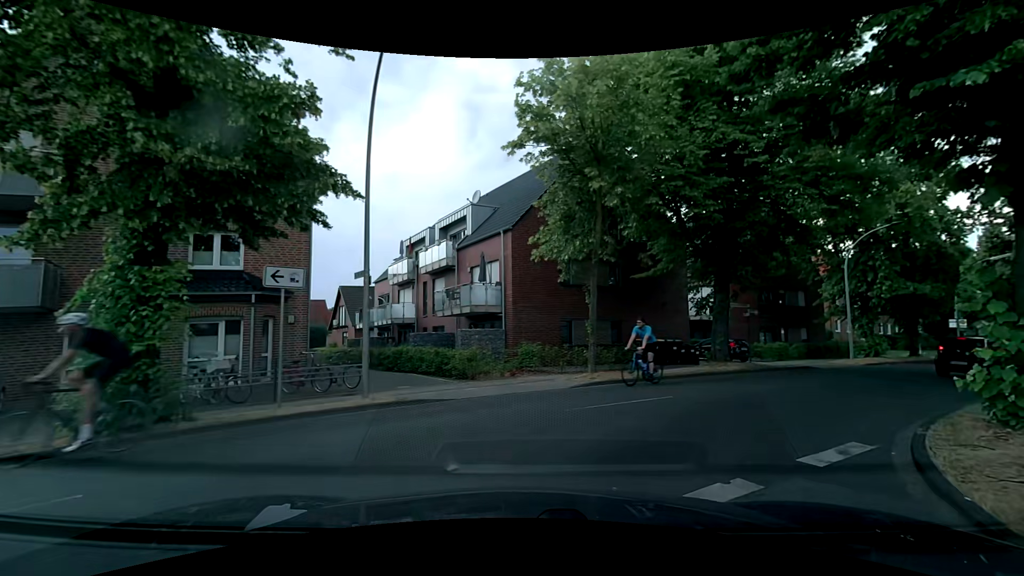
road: residential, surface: asphalt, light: Day
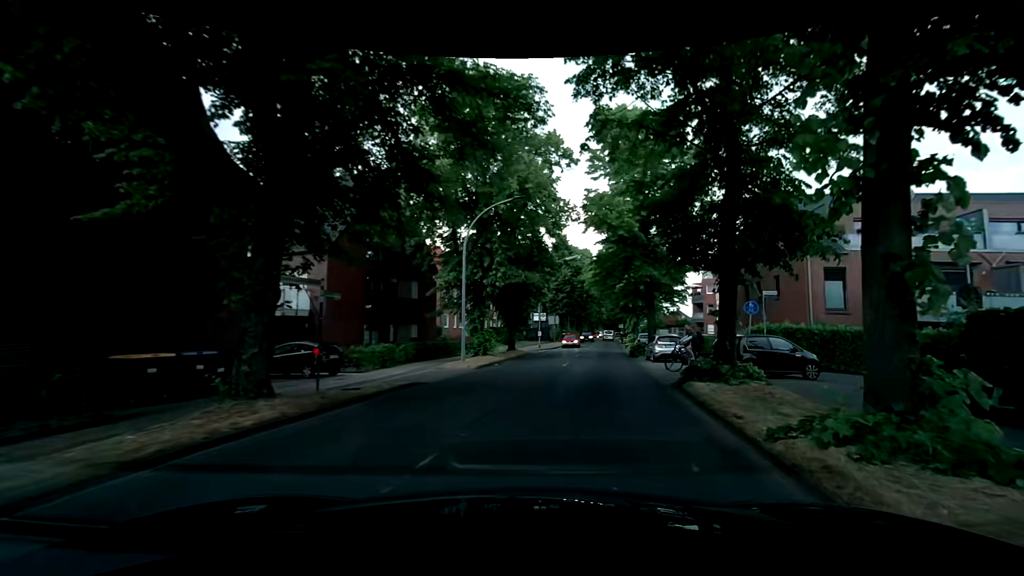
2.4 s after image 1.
(+4.5, +11.0) m; +41°
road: secondary
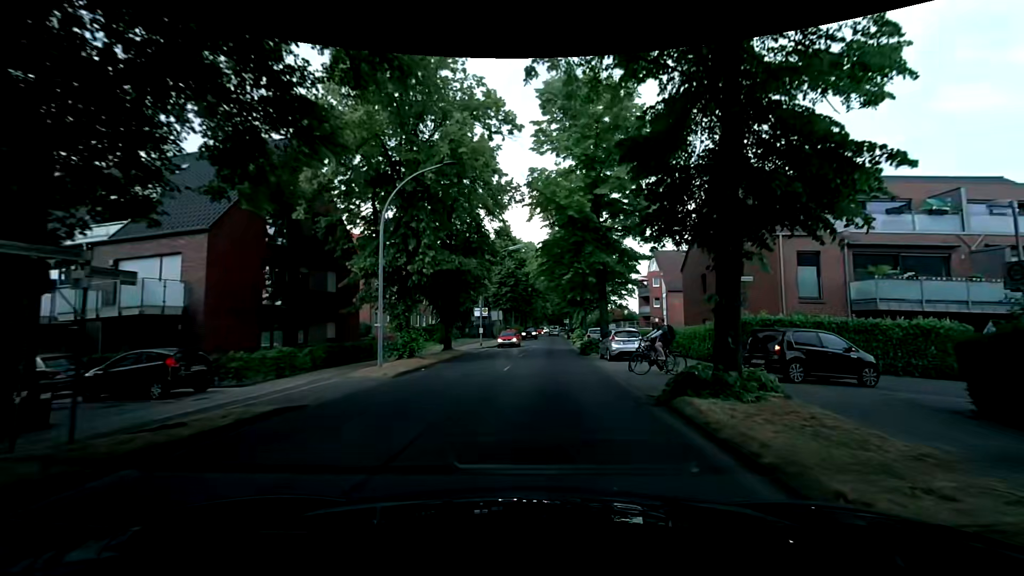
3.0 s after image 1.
(+0.3, +4.5) m; +7°
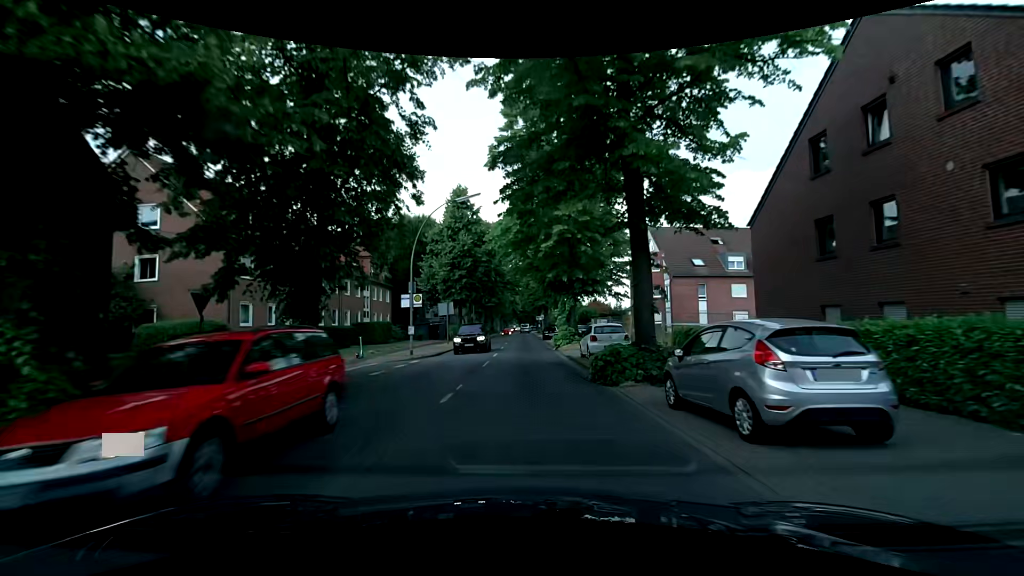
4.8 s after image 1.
(+0.5, +17.1) m; +3°
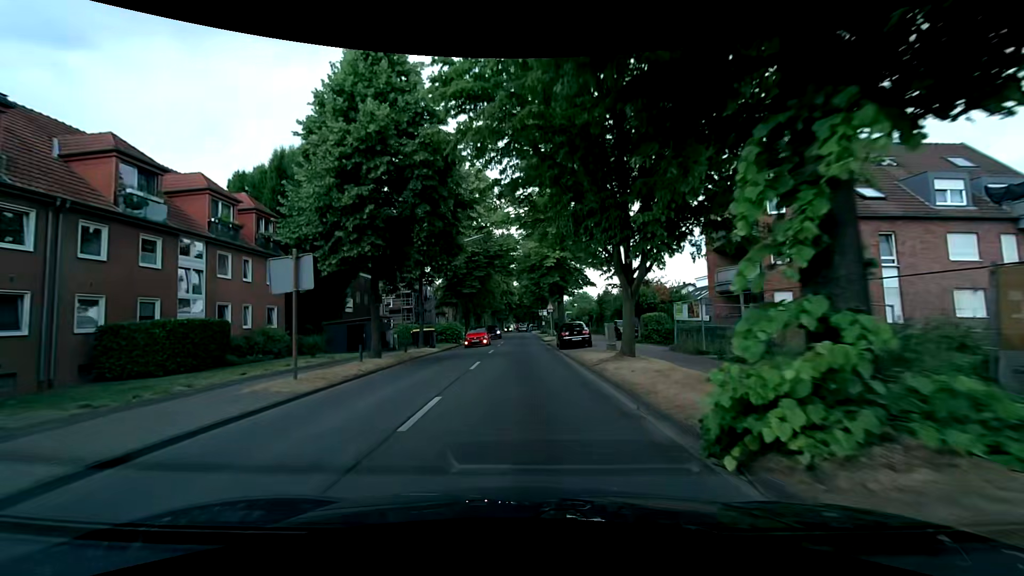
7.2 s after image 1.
(0.0, +27.3) m; 0°
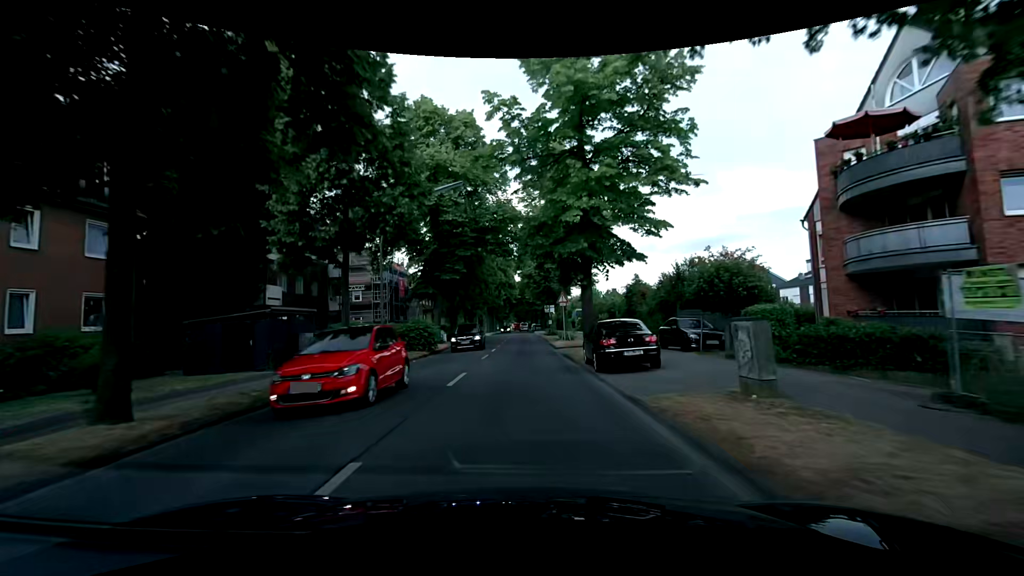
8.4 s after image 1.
(0.0, +13.6) m; 0°
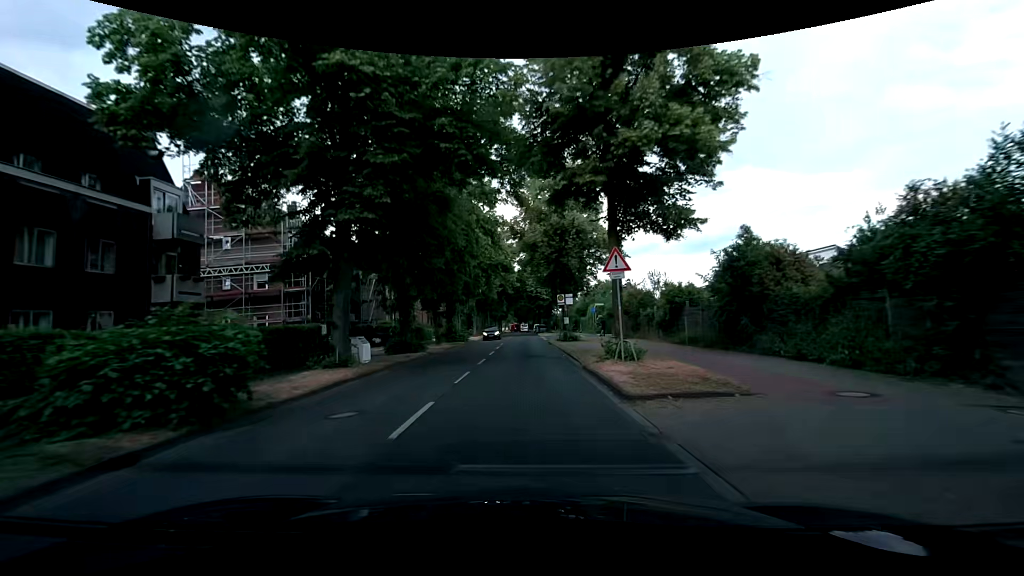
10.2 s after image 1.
(0.0, +20.2) m; 0°
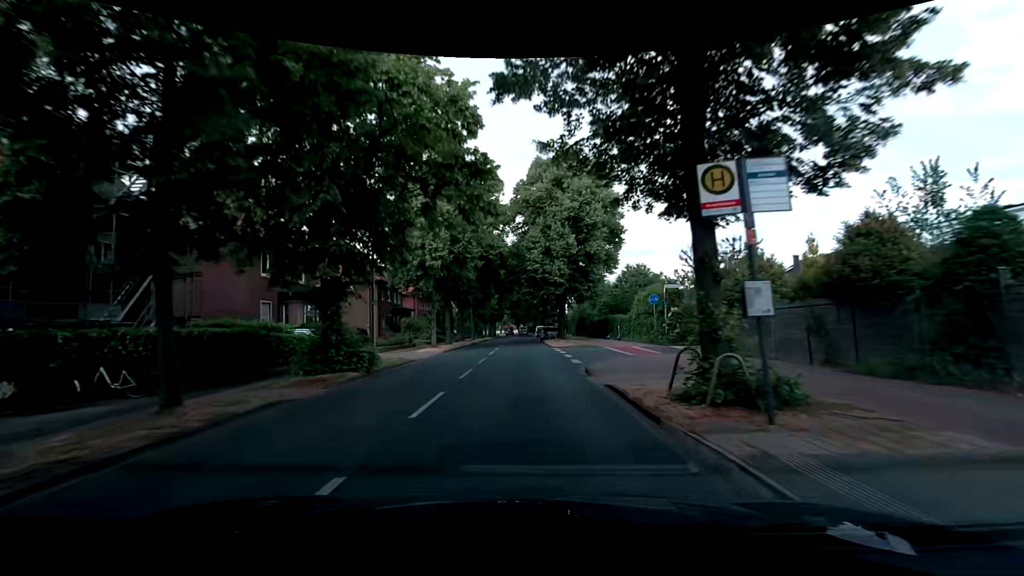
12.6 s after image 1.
(+0.2, +28.6) m; +1°
(0, +10) (0, +20) (0, +30) (0, +40) (0, +50) (0, +60) (0, +70) (0, +80) (0, +90) (0, +100) m
